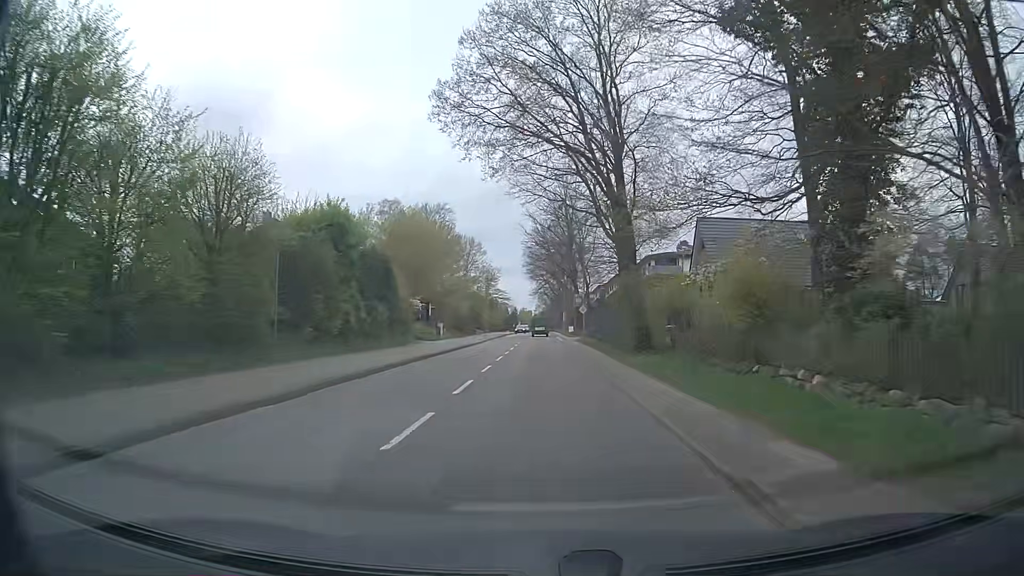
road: tertiary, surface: asphalt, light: Day
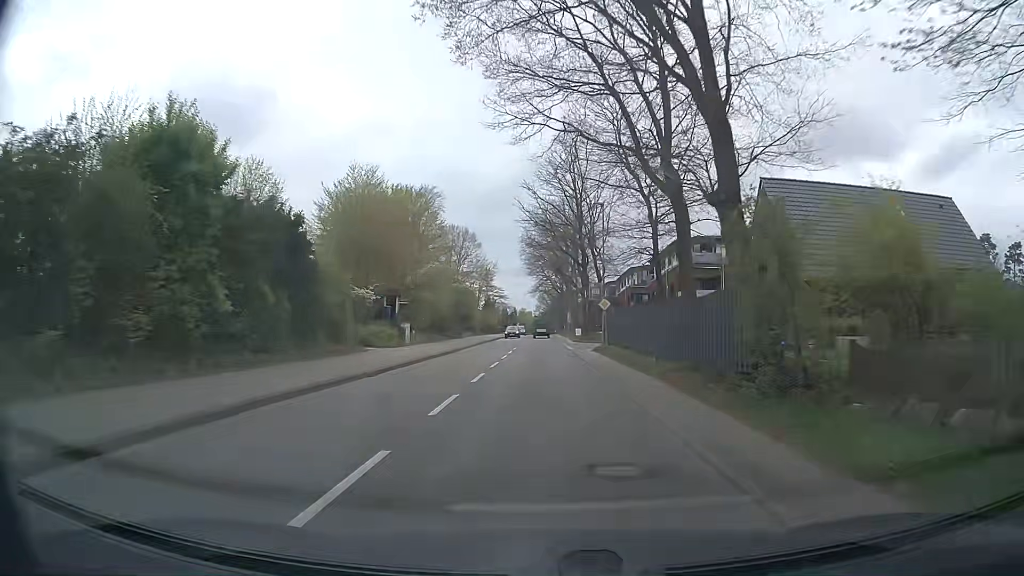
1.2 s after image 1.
(-0.1, +15.2) m; 0°
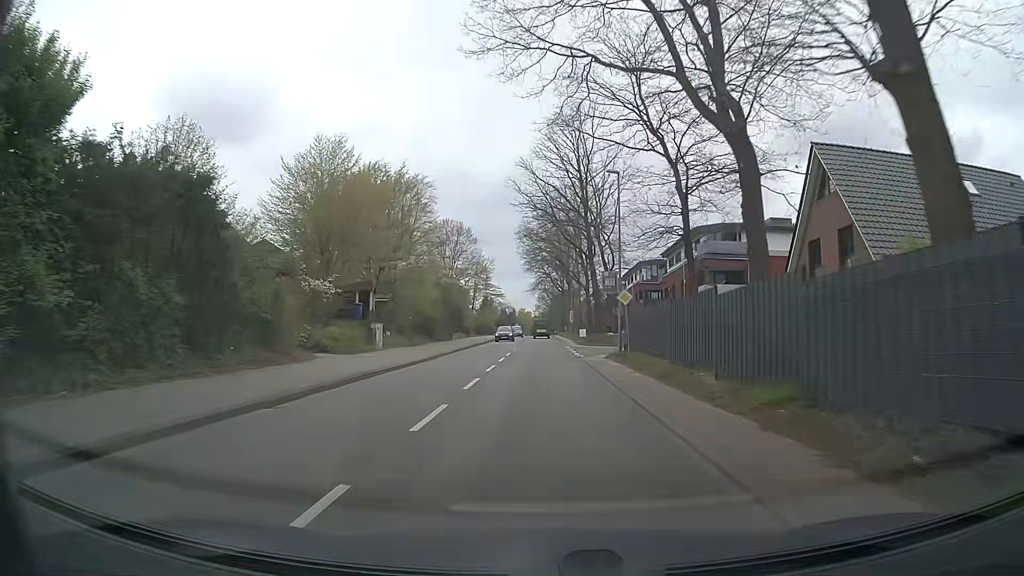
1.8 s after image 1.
(-0.1, +7.6) m; -1°
(0, +10) (0, +20) (0, +30) (0, +40) (0, +50) (0, +60) (+1, +70) (+1, +80) (+1, +90) (+1, +100) m
